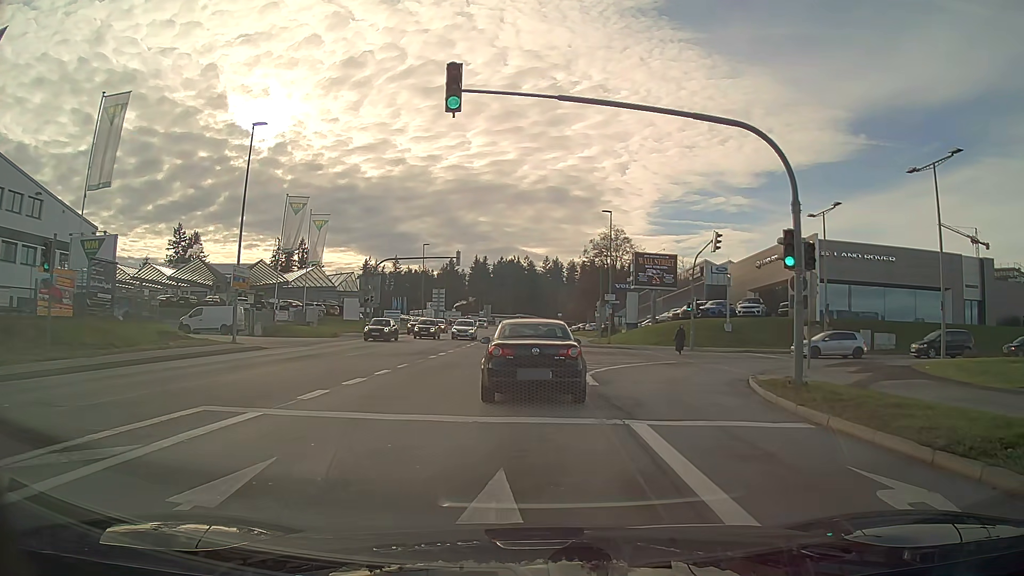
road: tertiary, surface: asphalt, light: Day
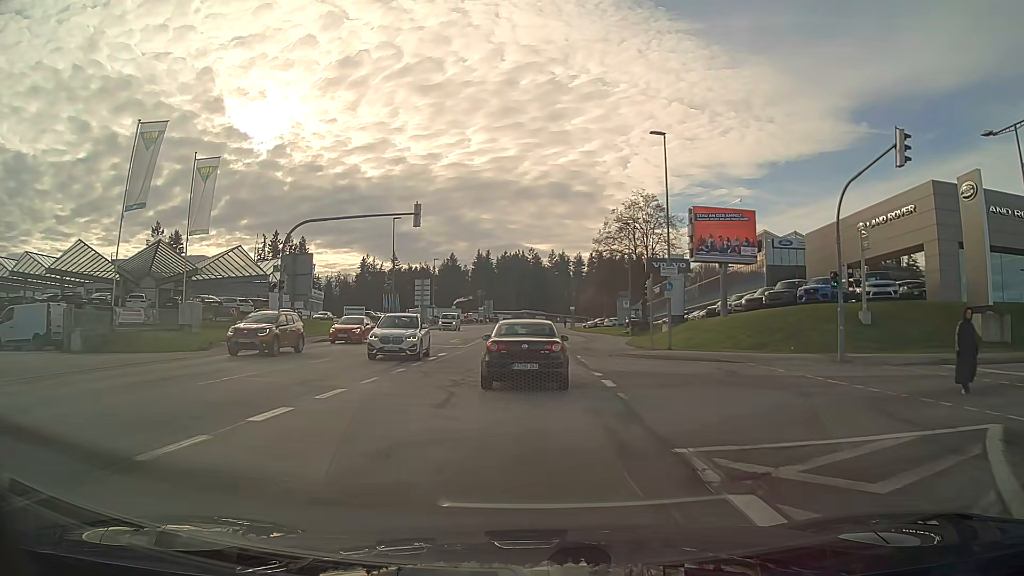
(-0.1, +21.0) m; 0°
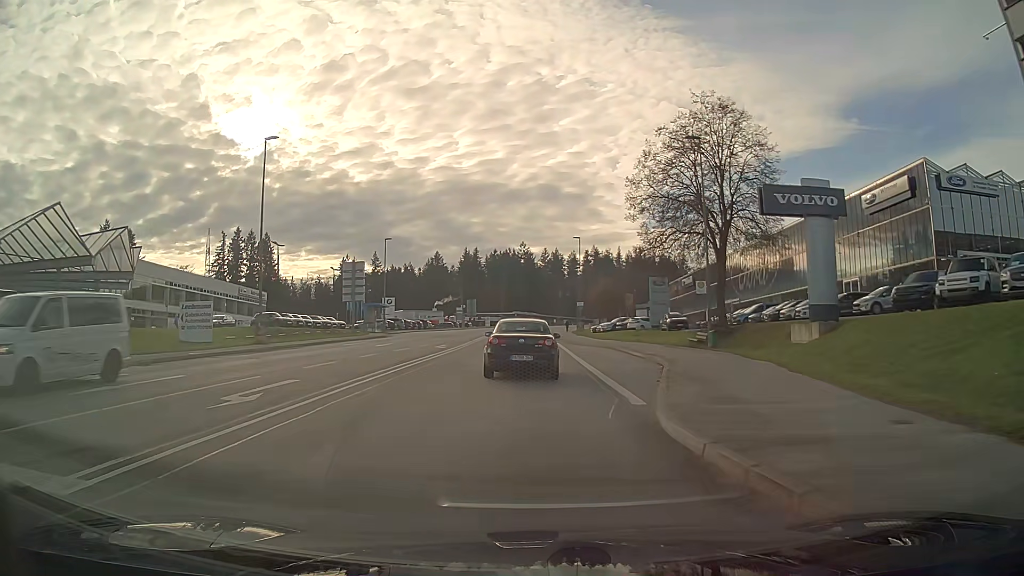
(+0.1, +30.3) m; +1°
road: secondary
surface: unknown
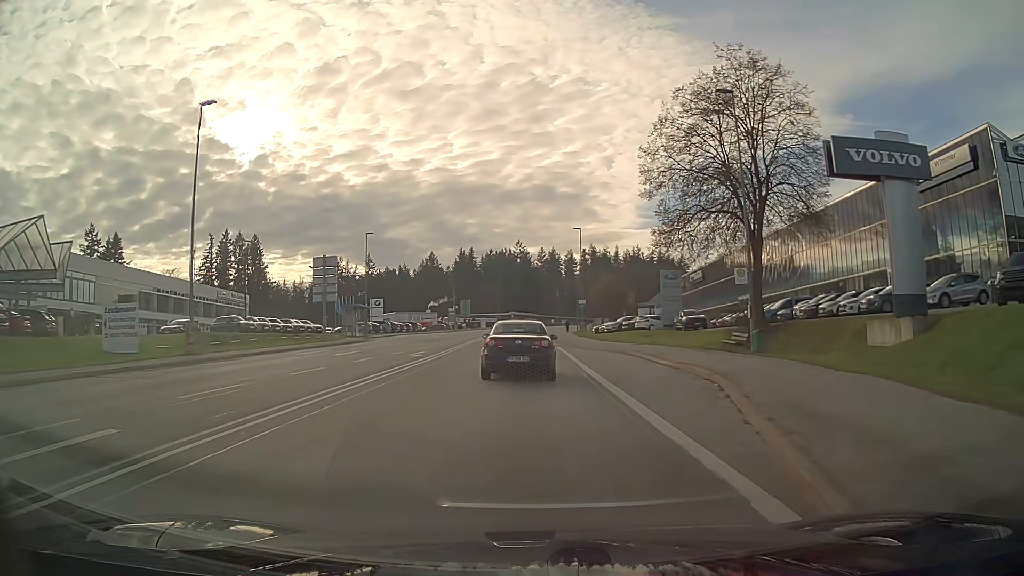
(0.0, +7.0) m; 0°
(0, +10) (0, +20) (0, +30) (0, +40) (0, +50) (0, +60) (0, +70) (0, +80) (0, +90) (+1, +100) m
